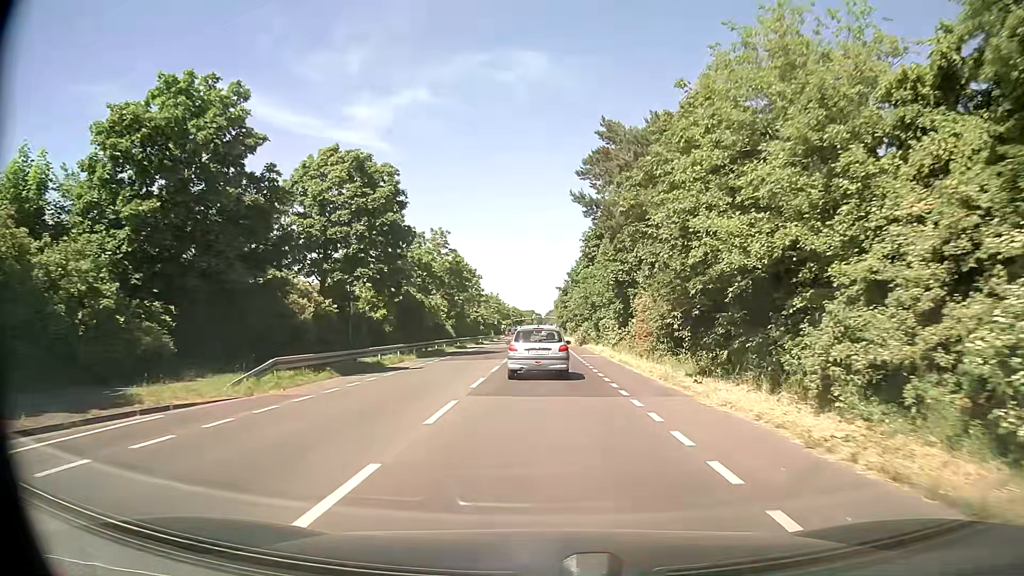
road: secondary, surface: asphalt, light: Day
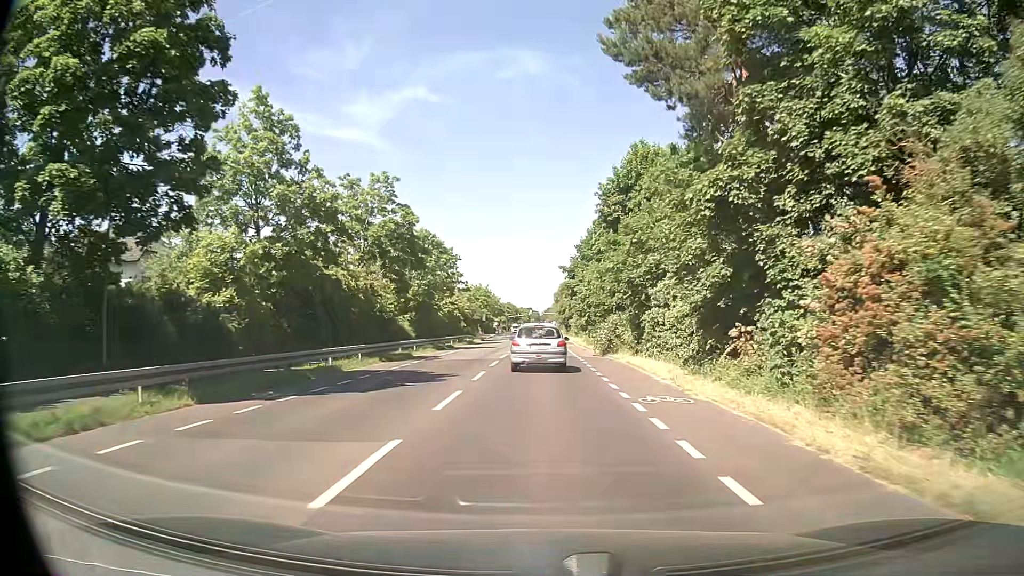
(+0.1, +22.9) m; 0°
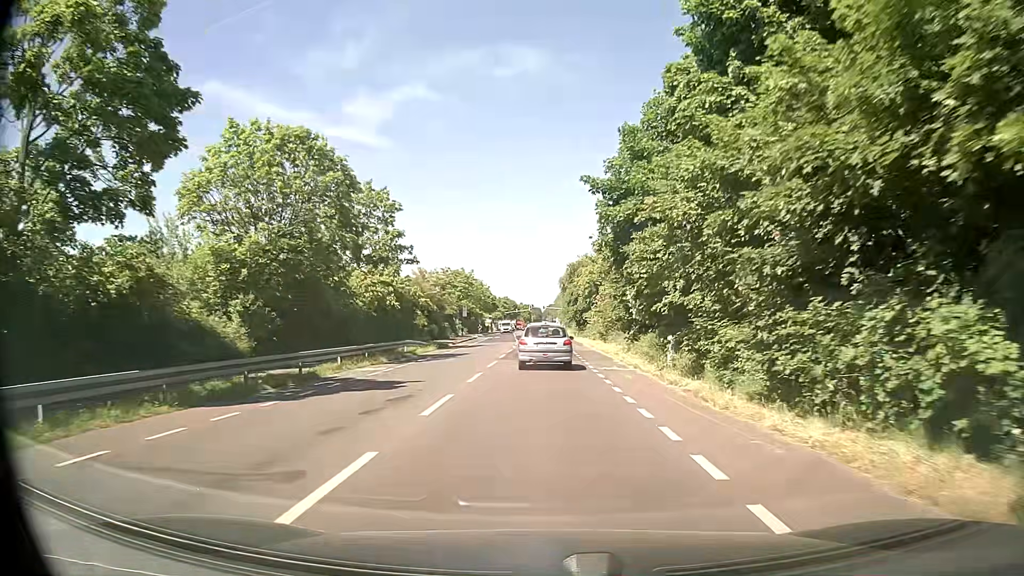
(0.0, +31.1) m; 0°
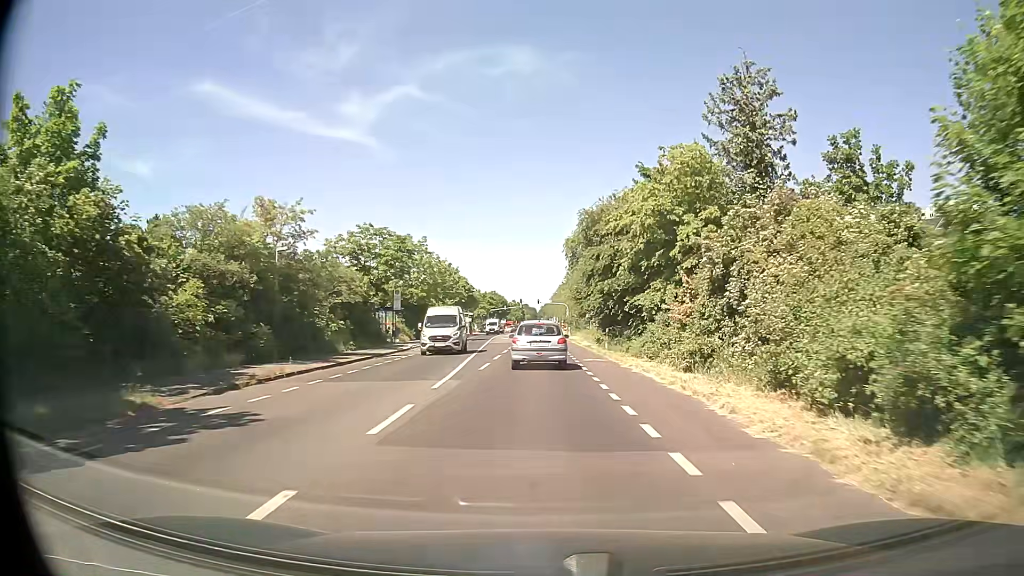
(-0.2, +38.0) m; 0°
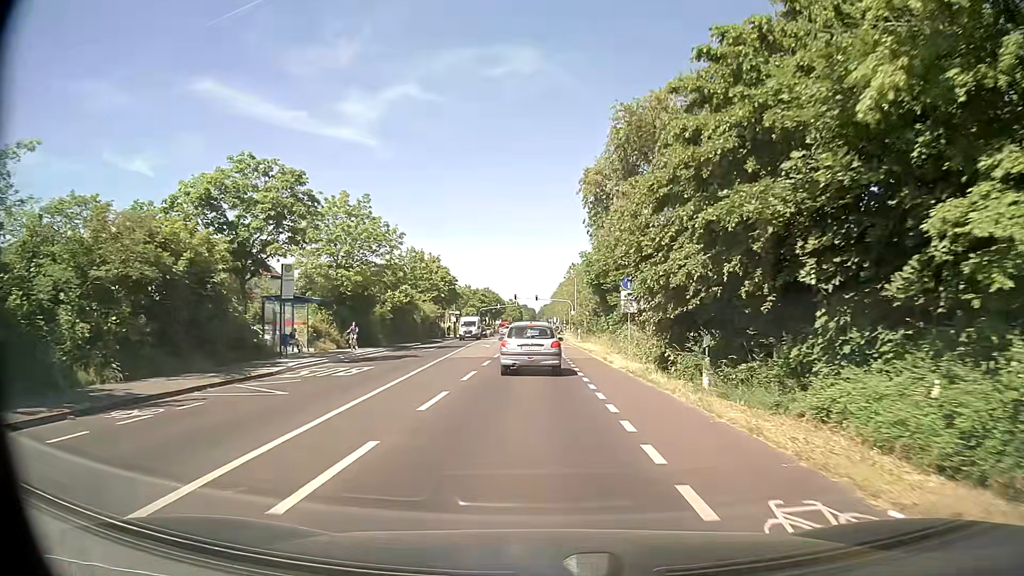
(0.0, +21.3) m; 0°
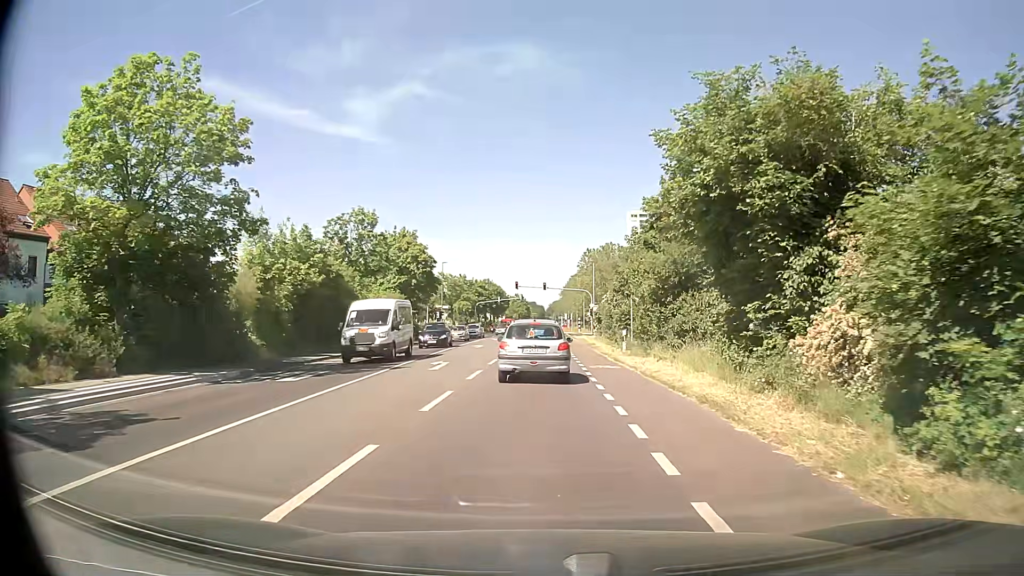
(-0.3, +24.1) m; -1°
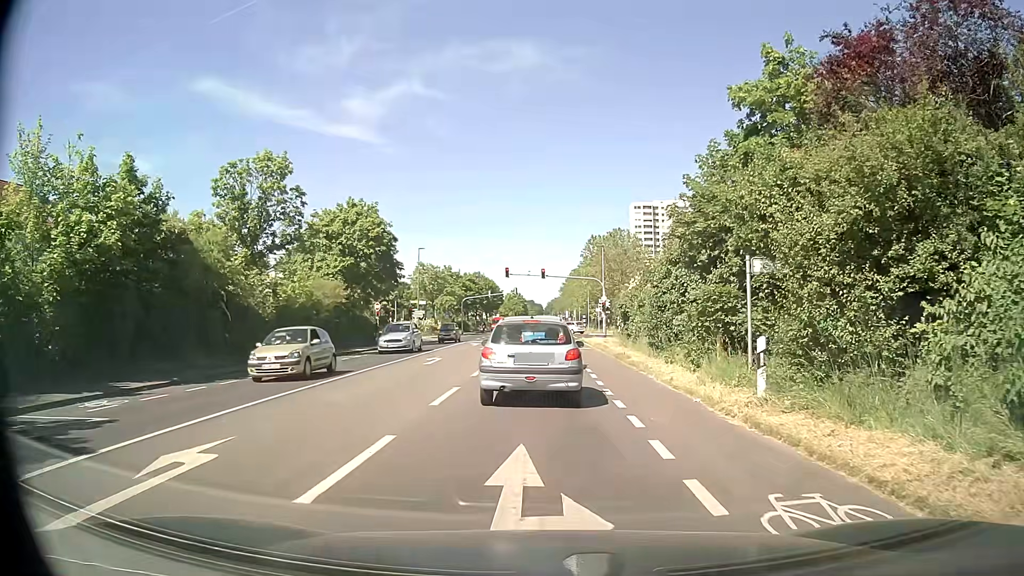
(0.0, +16.8) m; +1°
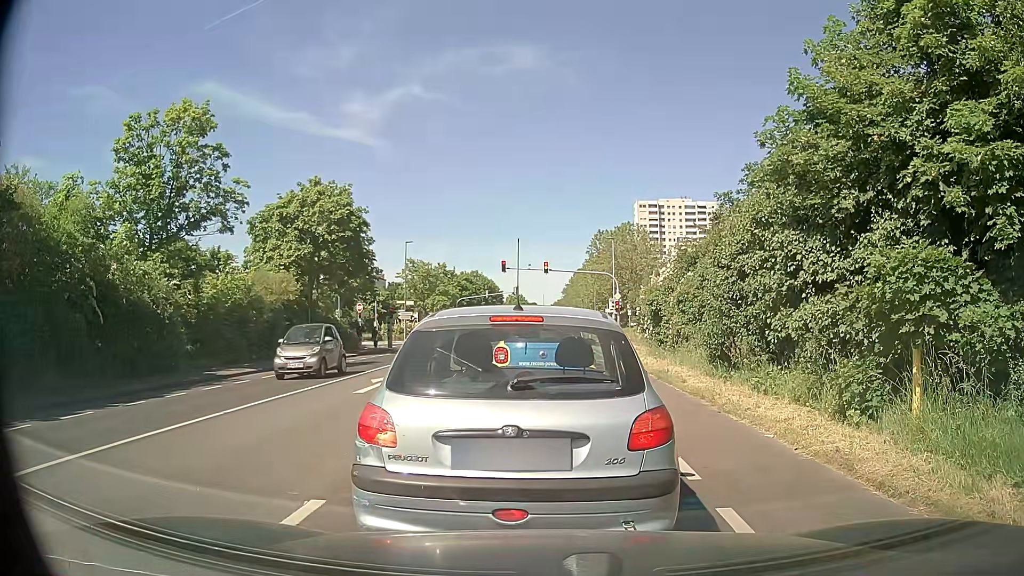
(-0.1, +8.5) m; -2°
(0, +10) (+1, +20) (+1, +30) (+1, +40) (+2, +50) (+6, +59) (+14, +65) (+24, +67) (+34, +68) (+44, +69) m
